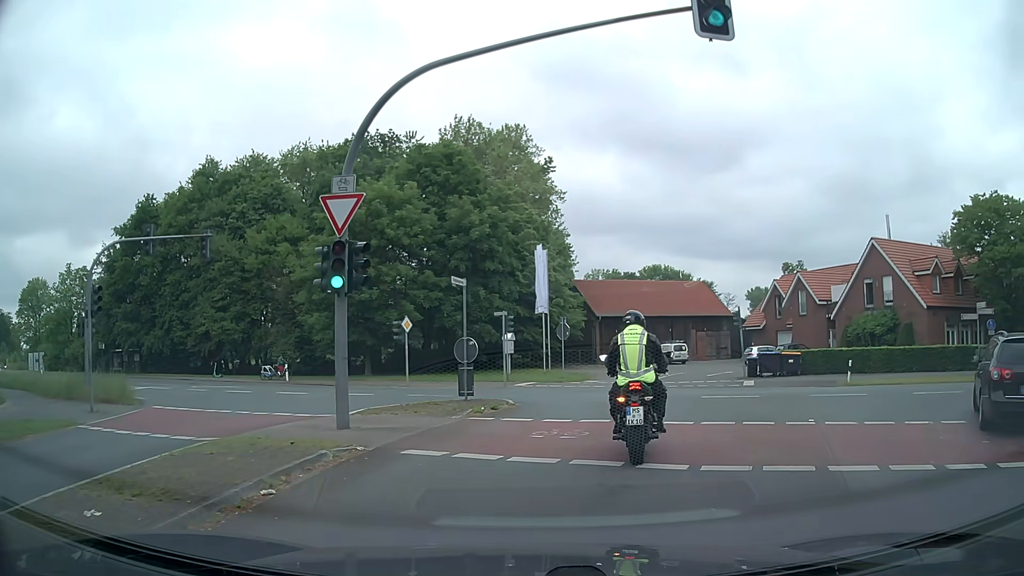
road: secondary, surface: asphalt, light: Day
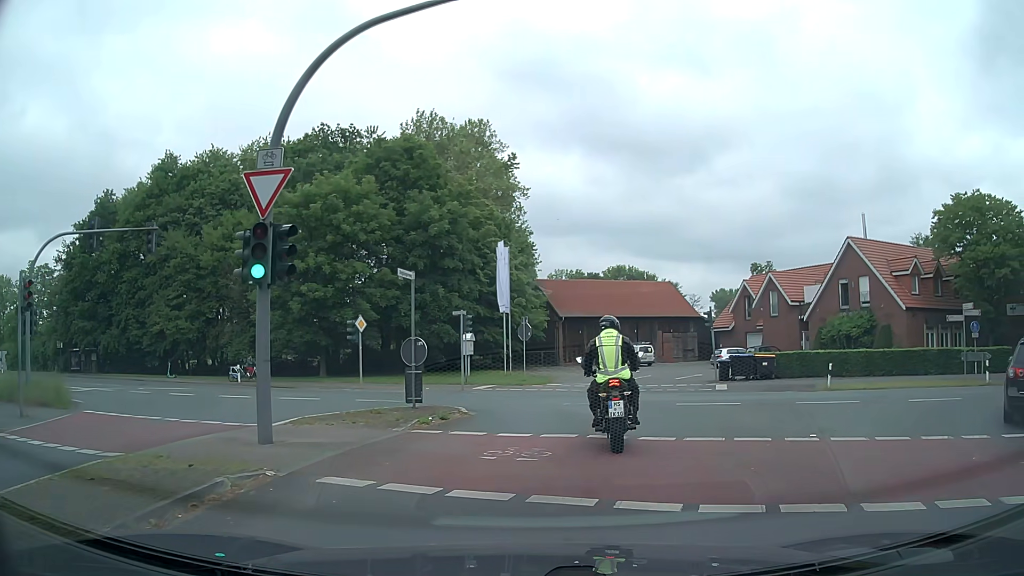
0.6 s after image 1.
(0.0, +1.9) m; +1°
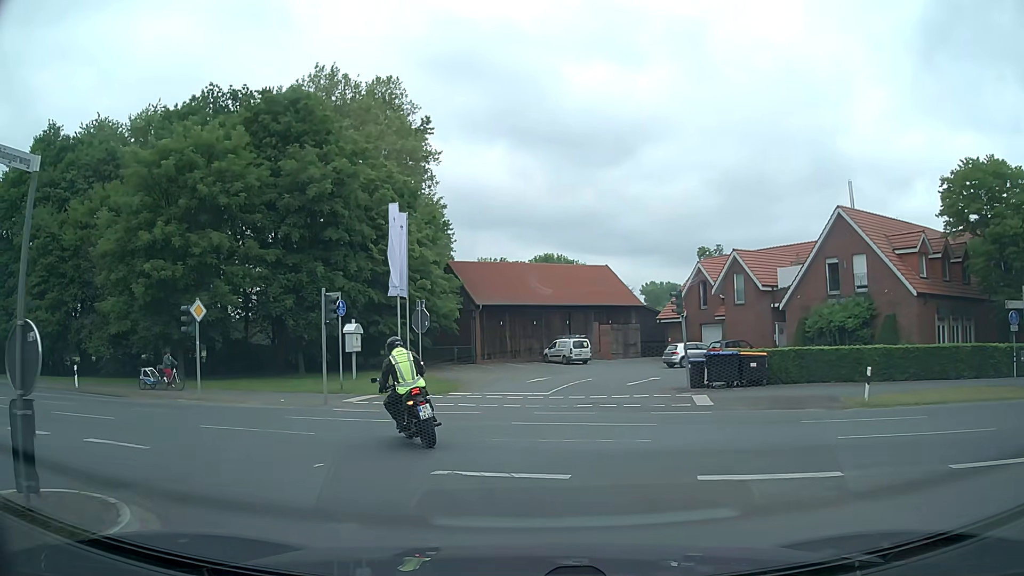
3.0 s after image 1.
(+1.1, +10.0) m; +7°
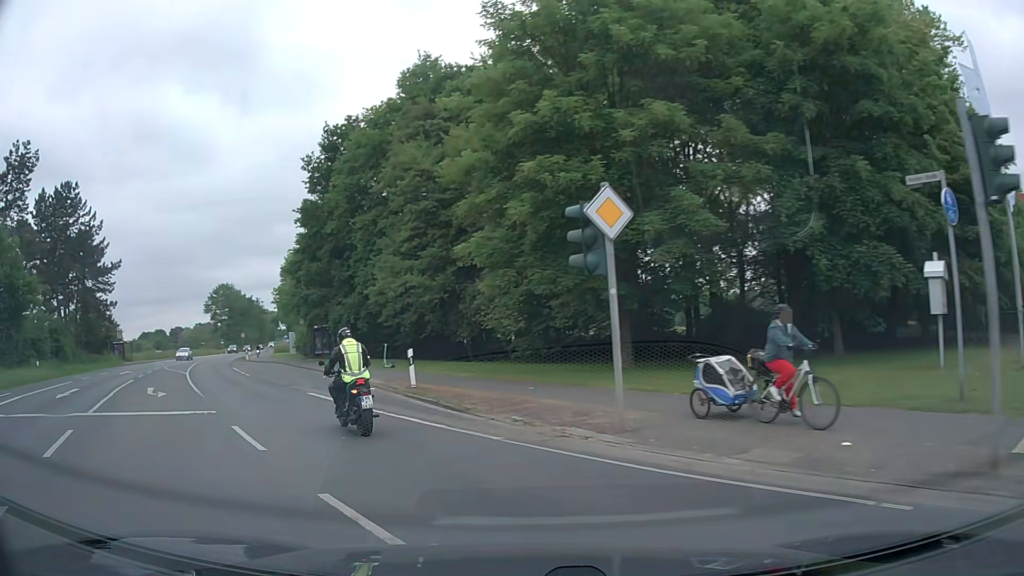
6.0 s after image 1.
(-4.9, +14.8) m; -41°
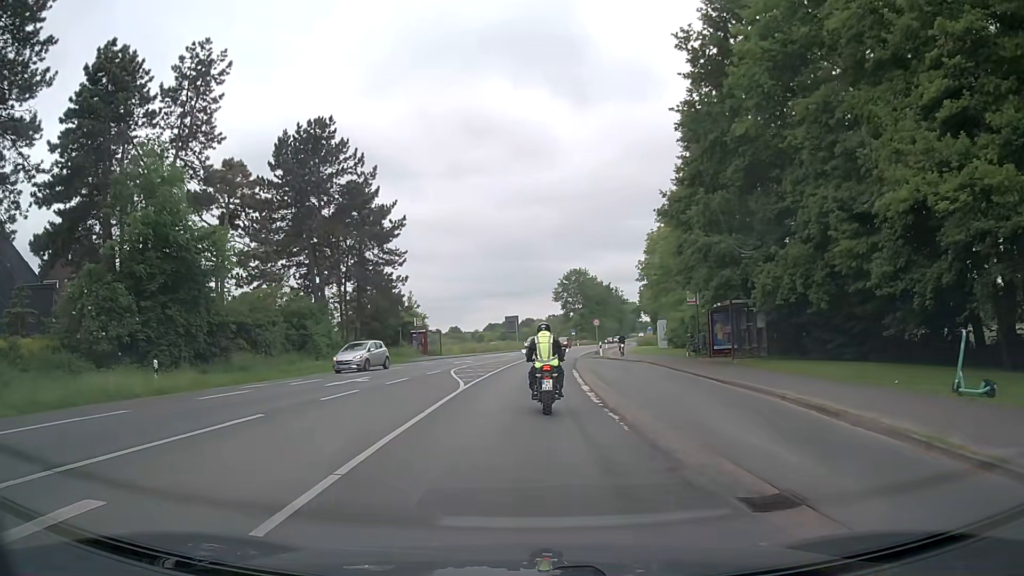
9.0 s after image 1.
(-7.4, +19.7) m; -31°
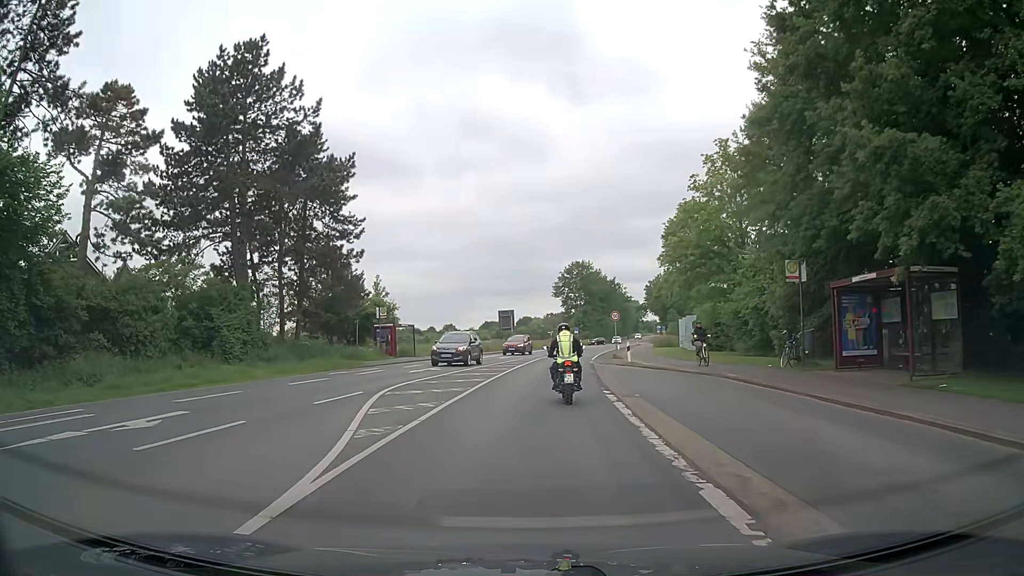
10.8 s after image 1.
(+0.1, +14.4) m; +1°
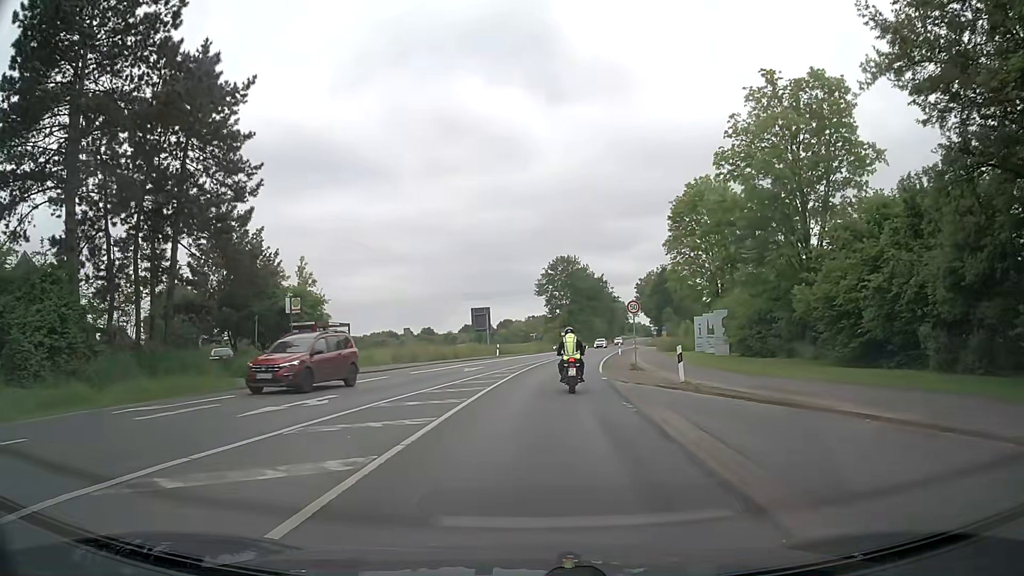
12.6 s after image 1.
(-0.1, +14.7) m; 0°
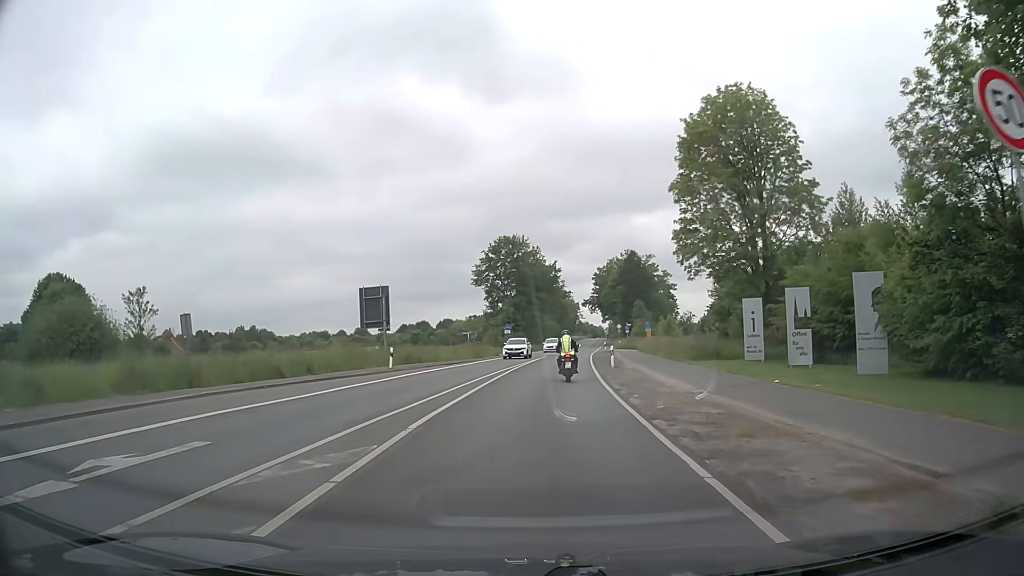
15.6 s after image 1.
(+1.2, +27.2) m; +5°
(0, +10) (+1, +20) (+1, +30) (+2, +40) (+3, +50) (+4, +60) (+5, +70) (+6, +80) (+7, +90) (+8, +100) m
